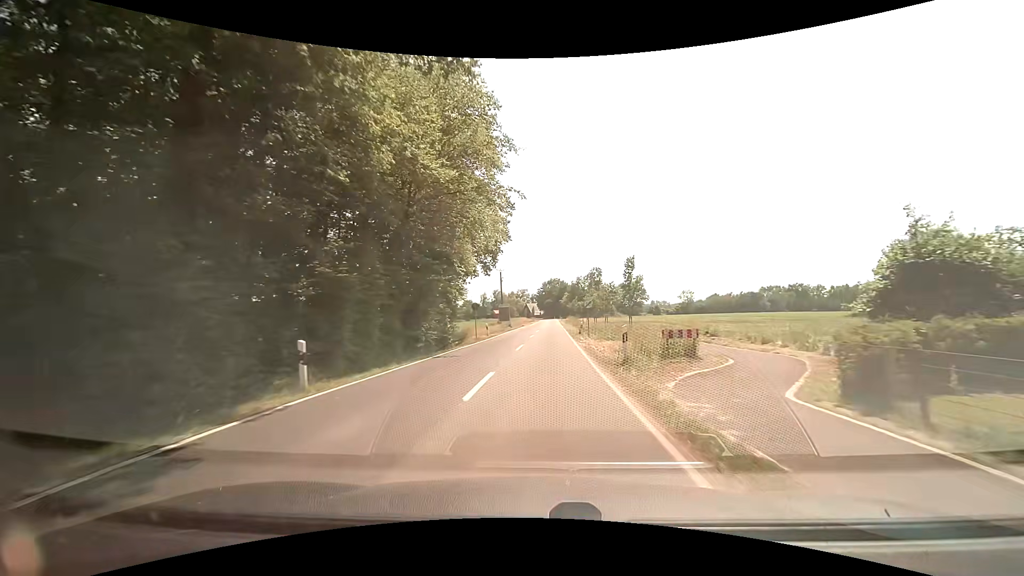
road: secondary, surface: asphalt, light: Day
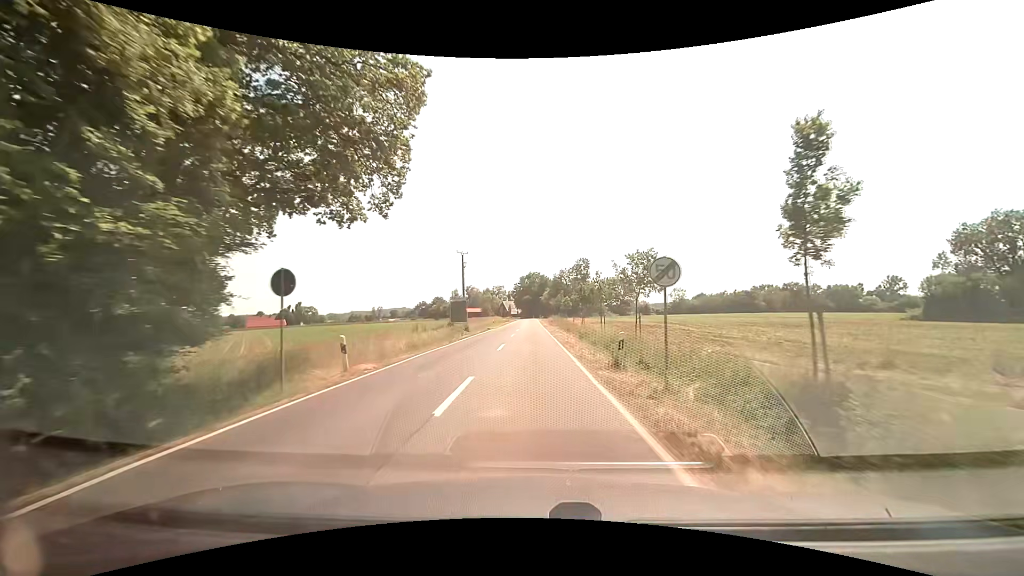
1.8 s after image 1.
(+0.8, +25.6) m; +3°
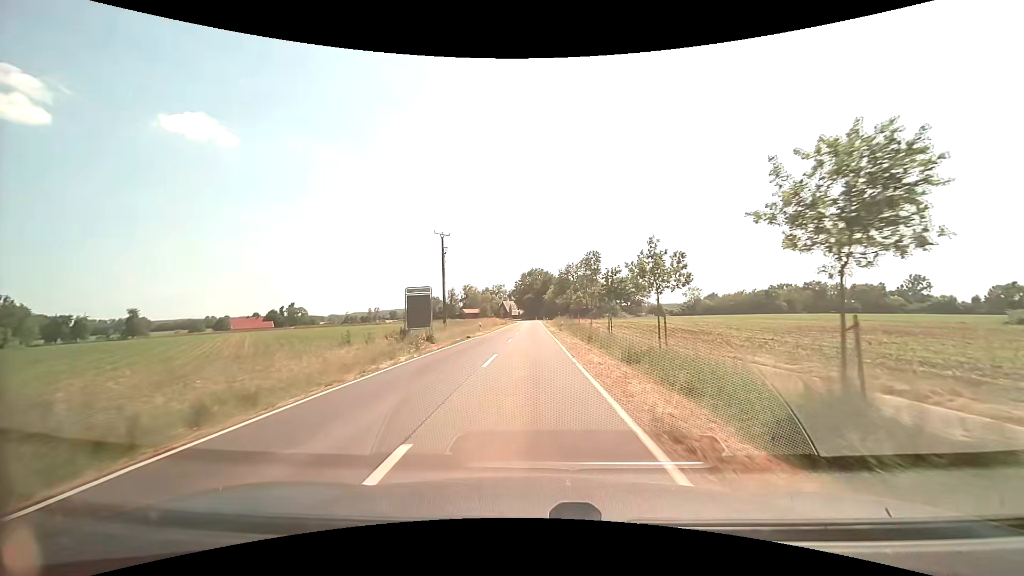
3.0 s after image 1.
(0.0, +17.7) m; 0°
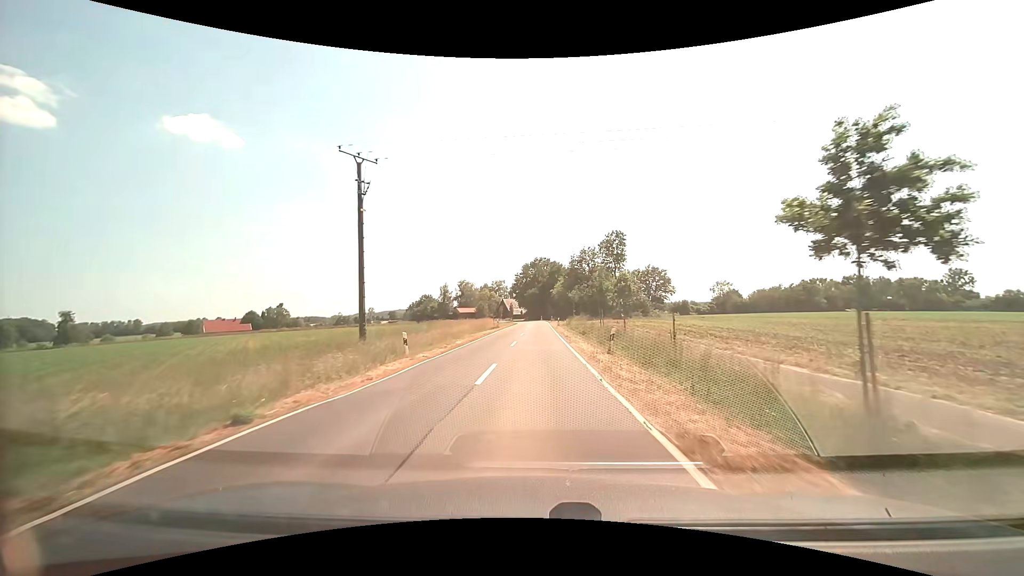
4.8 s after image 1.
(0.0, +27.4) m; 0°
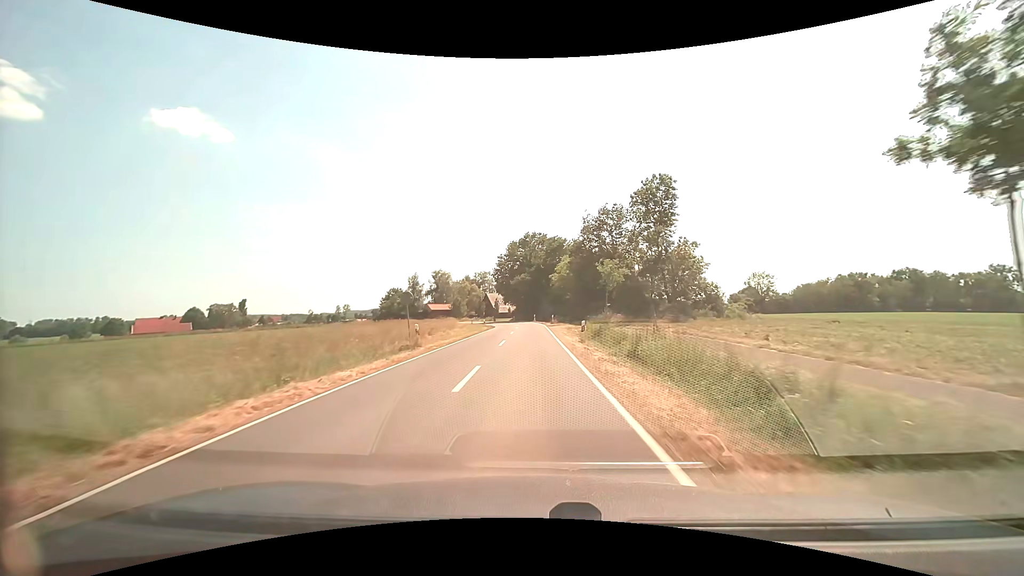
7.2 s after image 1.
(+0.4, +37.5) m; +1°
